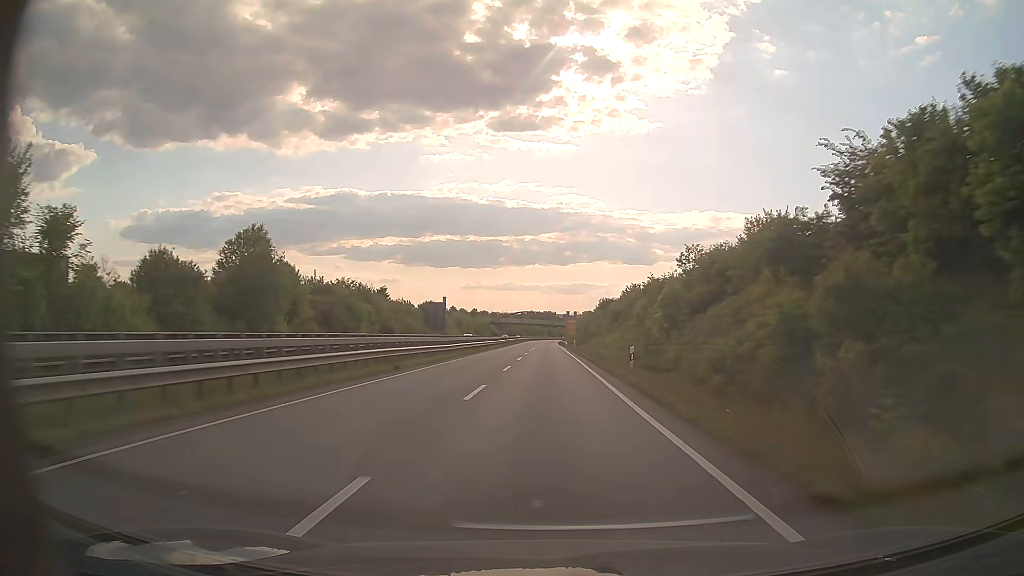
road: trunk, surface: asphalt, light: Day
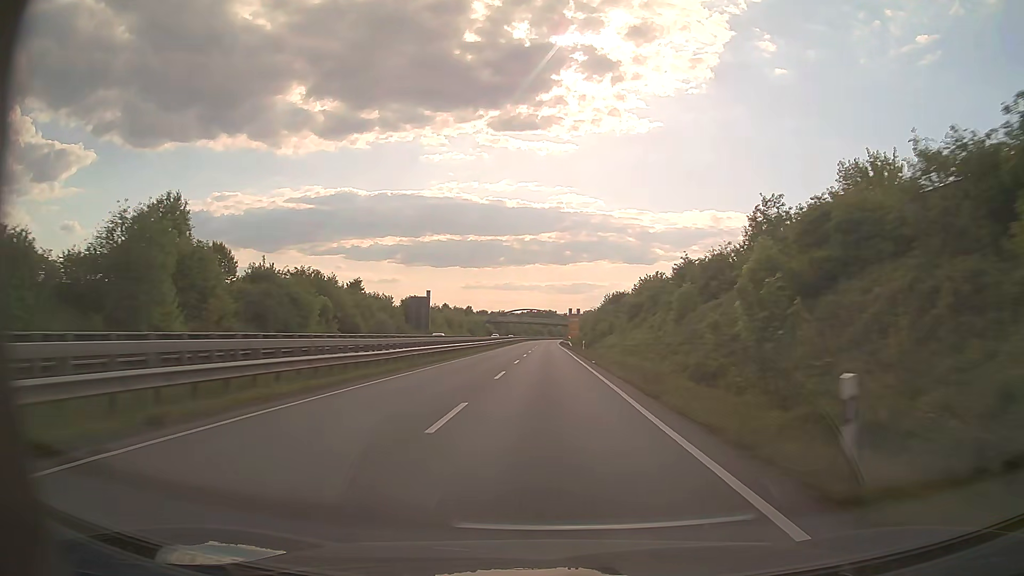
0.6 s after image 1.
(0.0, +16.4) m; 0°
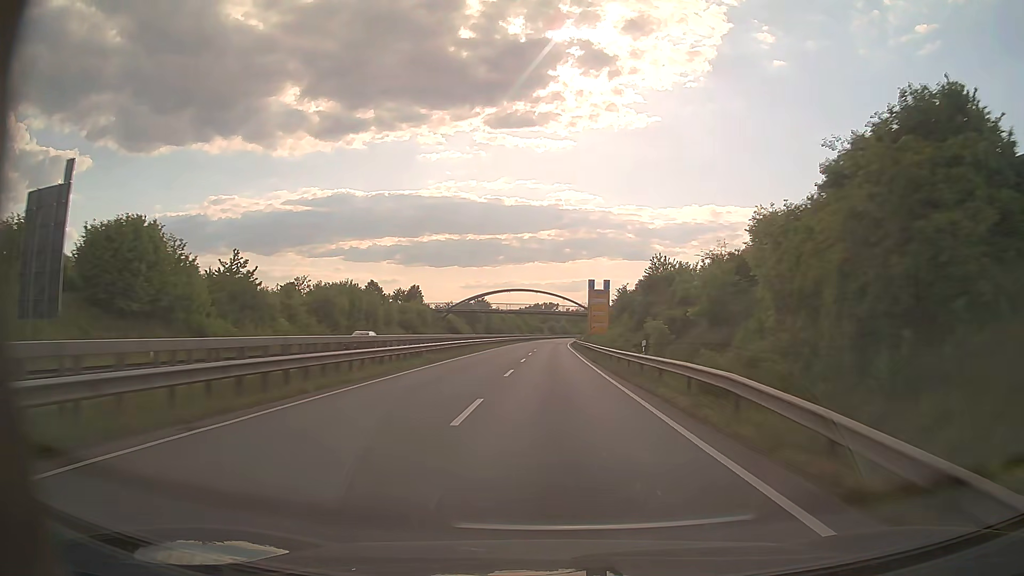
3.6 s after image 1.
(+0.1, +81.6) m; 0°
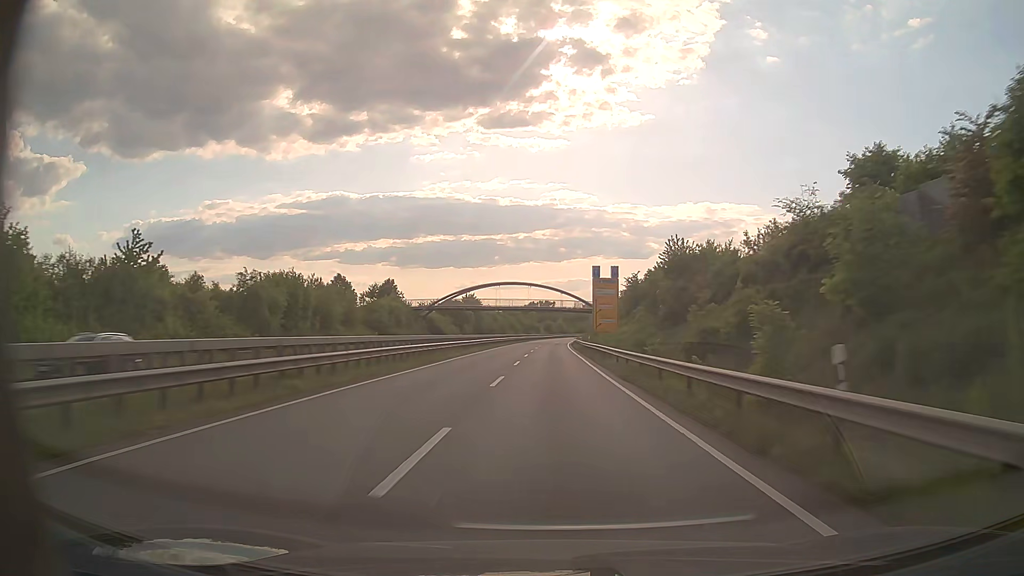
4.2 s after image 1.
(+0.1, +16.2) m; 0°
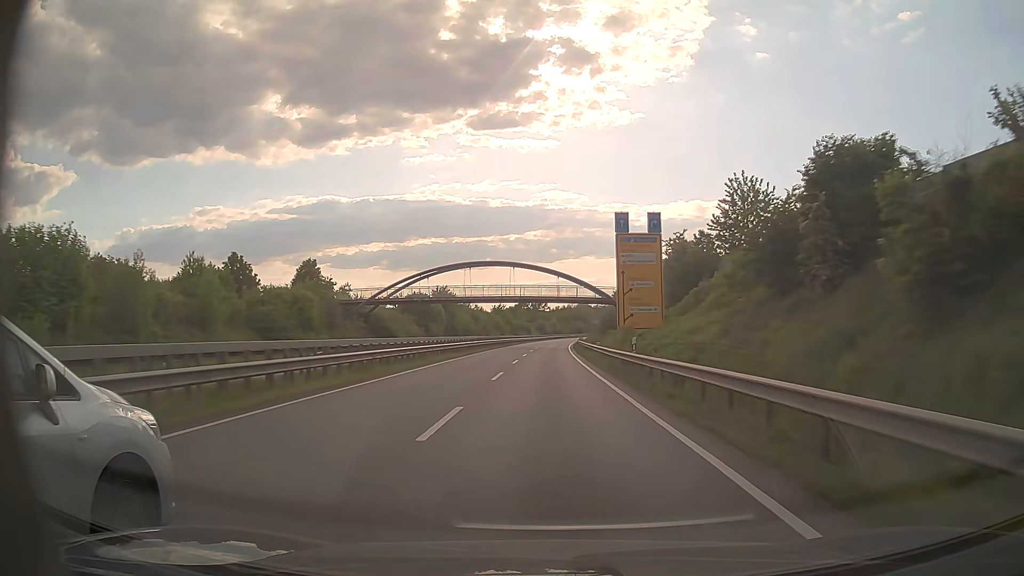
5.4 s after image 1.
(+0.2, +32.1) m; +1°
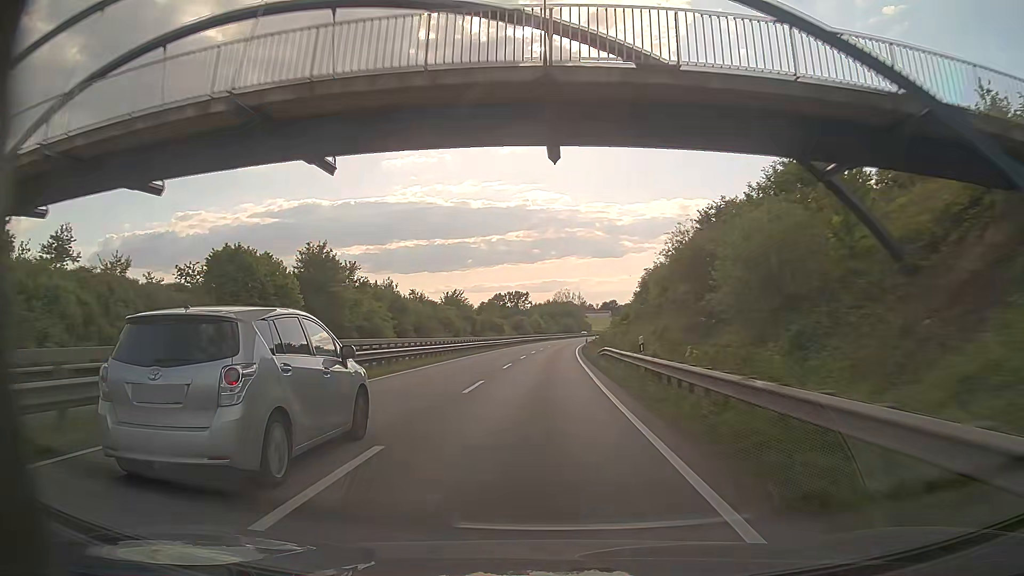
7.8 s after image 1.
(+0.7, +63.4) m; +1°
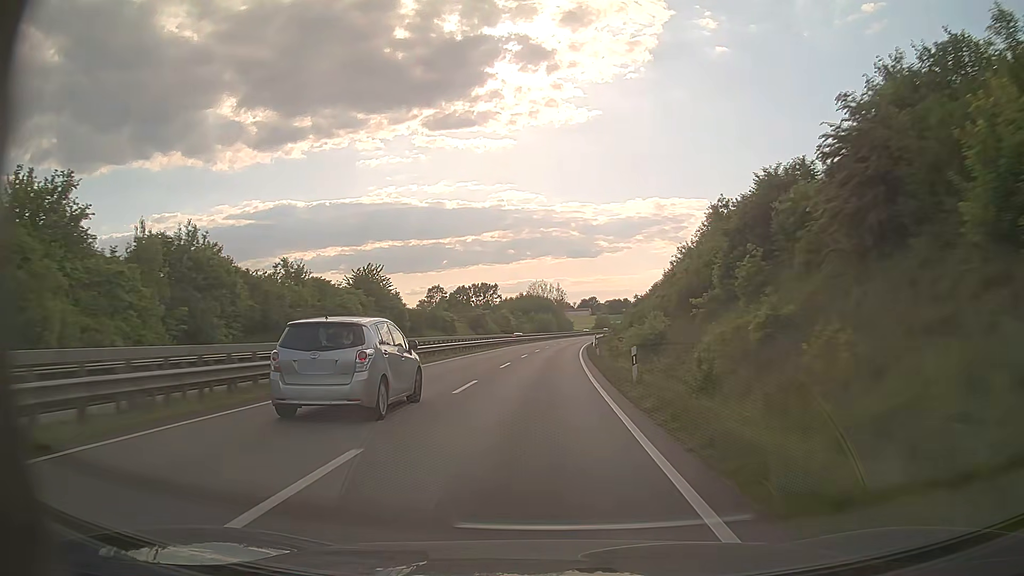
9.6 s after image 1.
(+0.8, +47.2) m; +2°
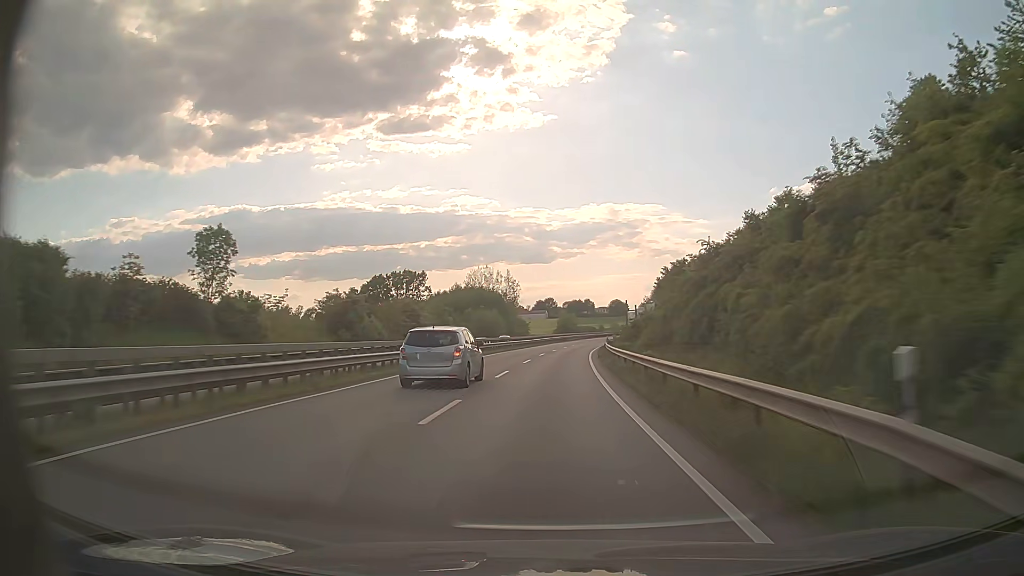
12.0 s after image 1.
(+1.8, +63.8) m; +4°
(0, +10) (0, +20) (+1, +30) (+1, +40) (+2, +50) (+3, +60) (+3, +70) (+5, +80) (+6, +90) (+7, +100) m
